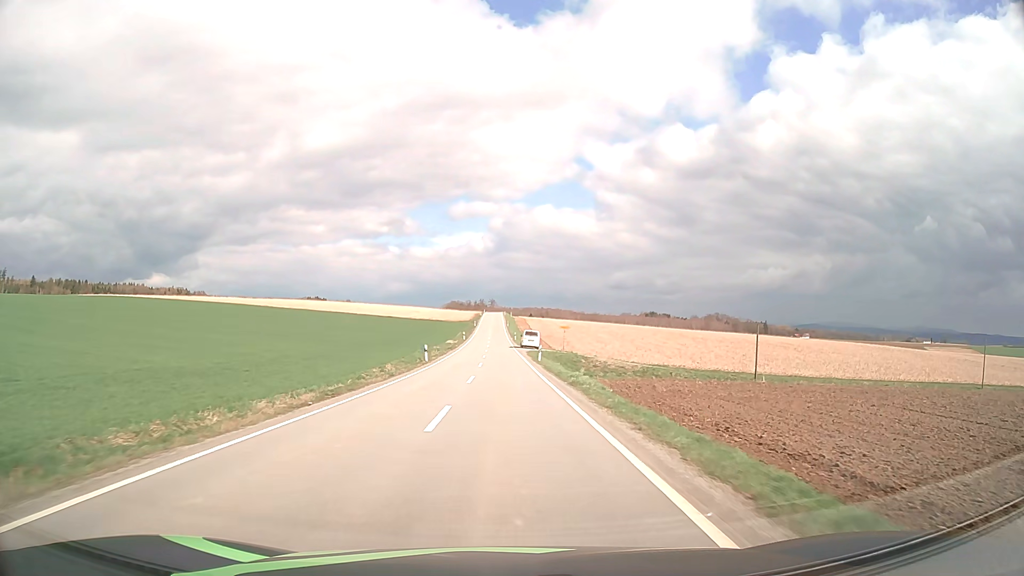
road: tertiary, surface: asphalt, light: Day
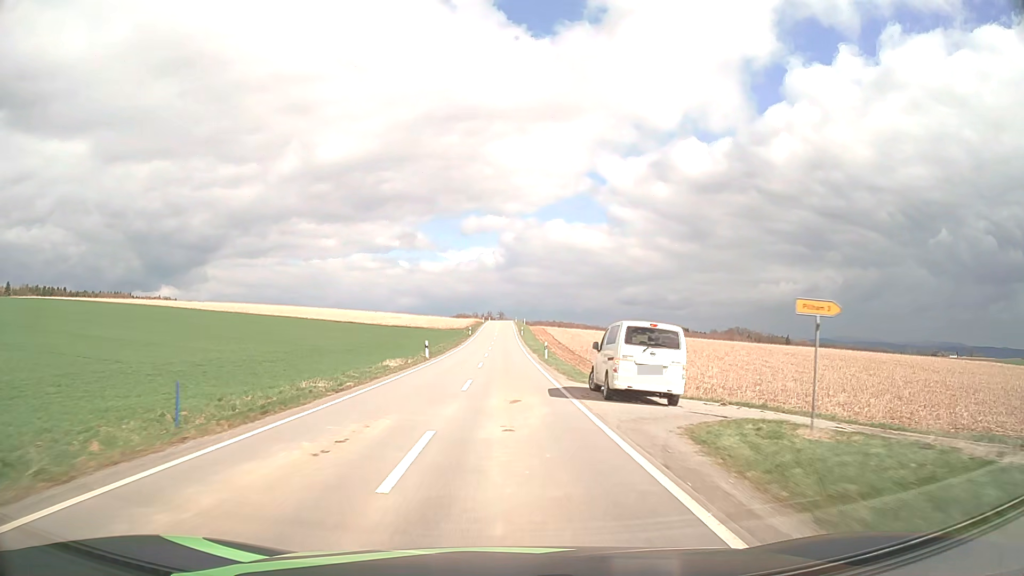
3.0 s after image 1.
(-0.5, +52.6) m; -1°
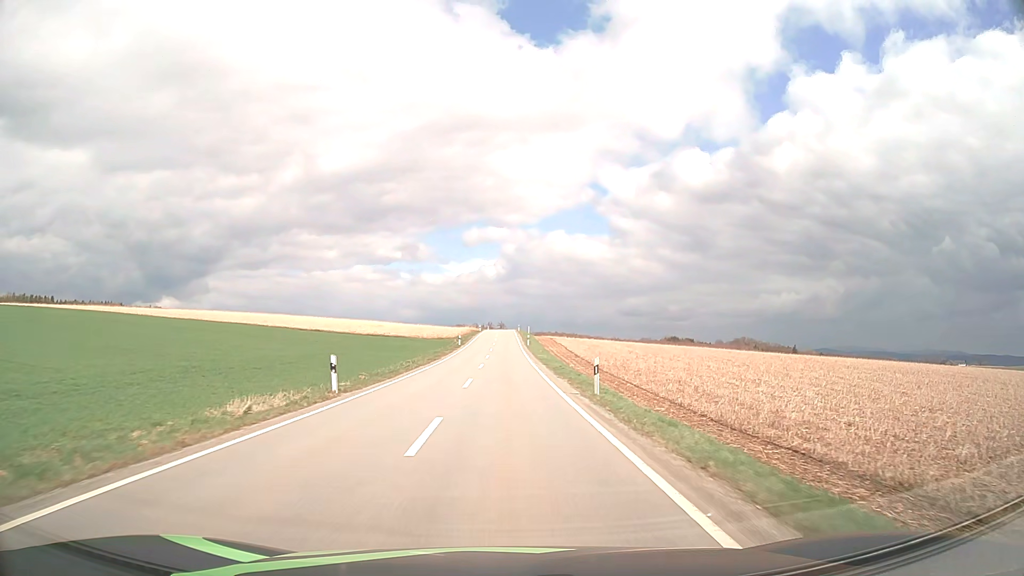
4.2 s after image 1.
(0.0, +21.9) m; 0°
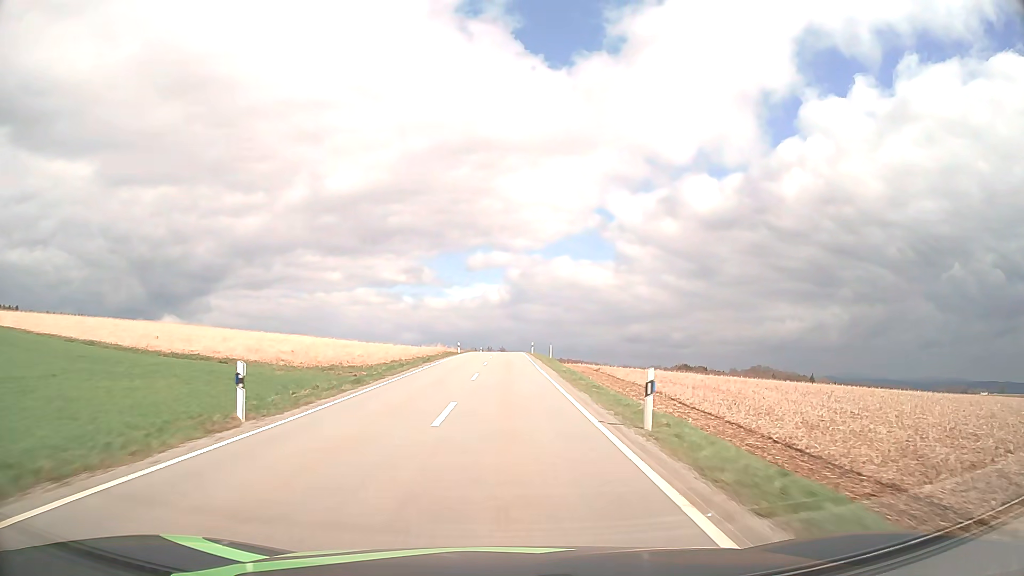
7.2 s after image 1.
(-0.1, +57.4) m; 0°
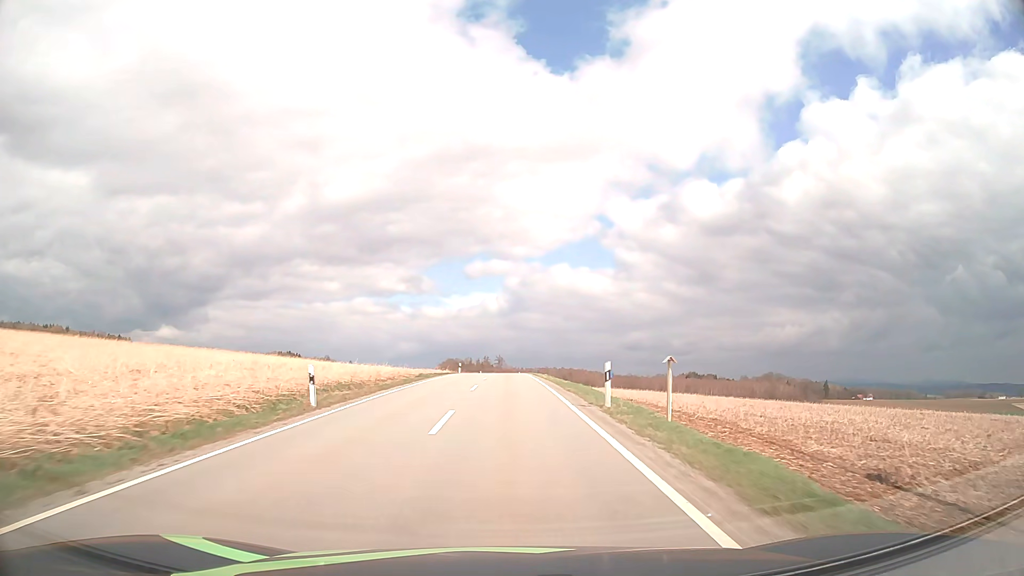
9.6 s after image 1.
(+0.1, +48.2) m; 0°
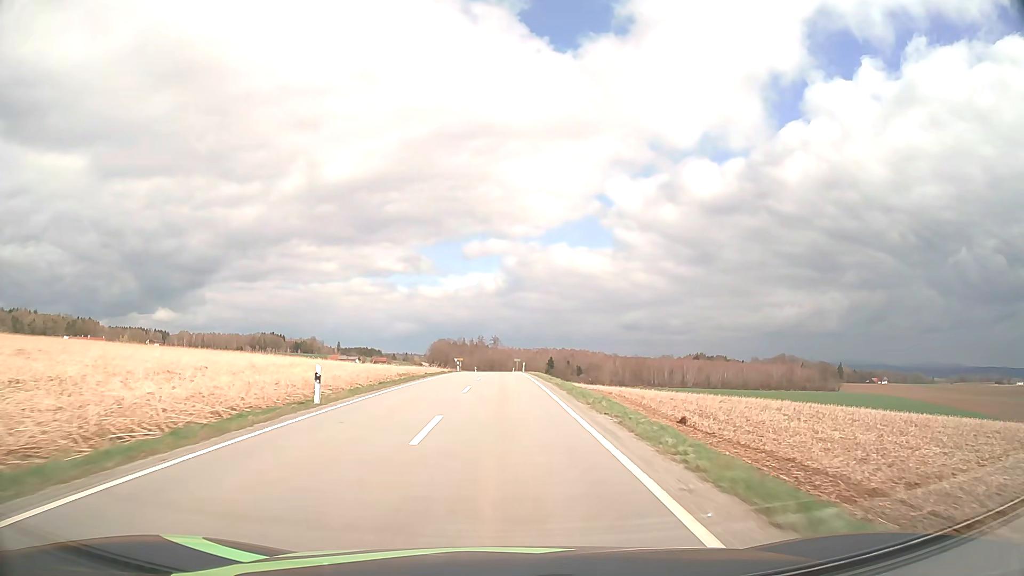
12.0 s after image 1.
(+0.3, +49.3) m; 0°
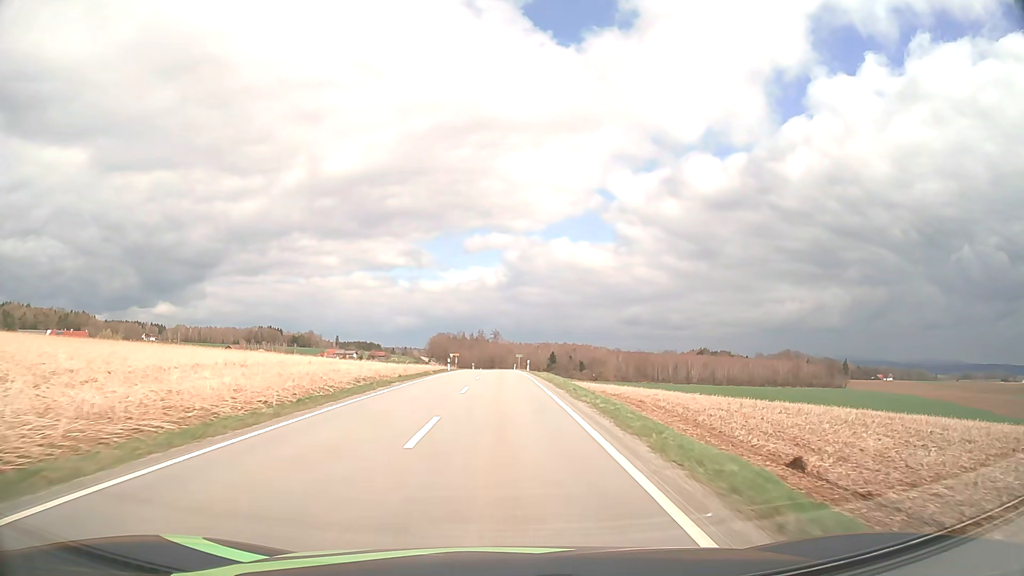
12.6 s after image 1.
(0.0, +12.3) m; 0°
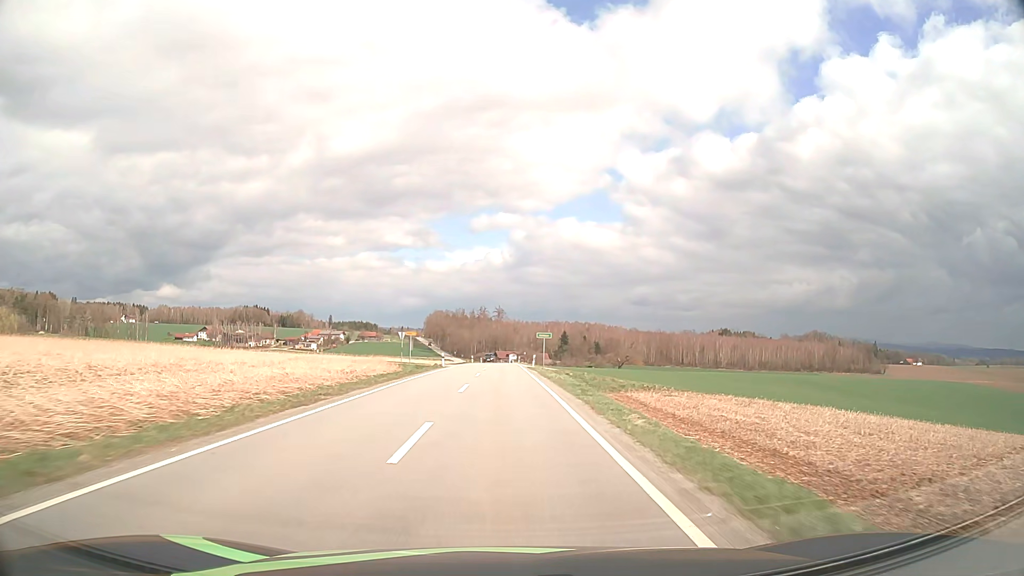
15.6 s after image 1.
(-0.2, +61.1) m; 0°
(0, +10) (0, +20) (0, +30) (0, +40) (0, +50) (0, +60) (0, +70) (0, +80) (0, +90) (0, +100) m
